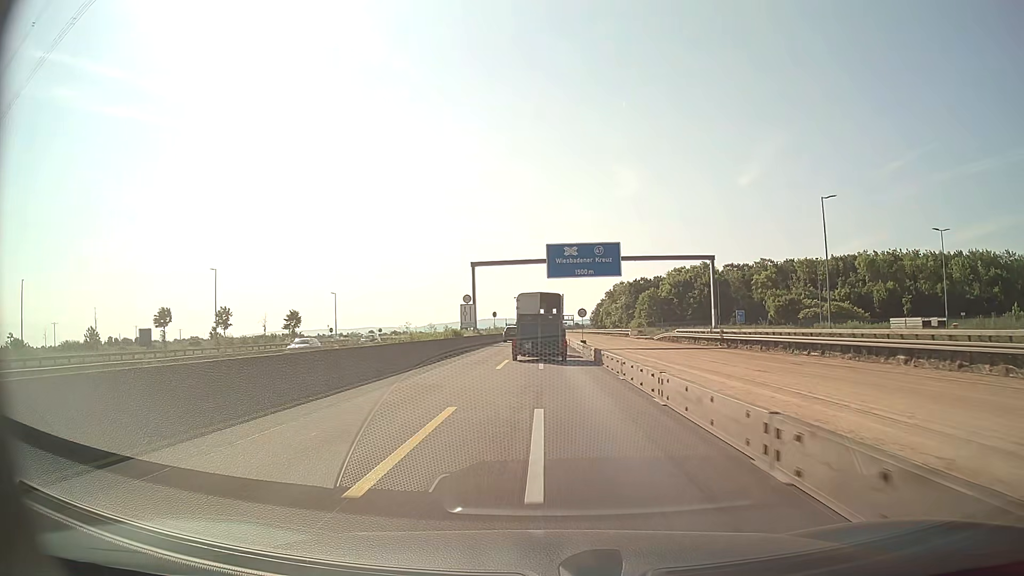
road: motorway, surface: asphalt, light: Day
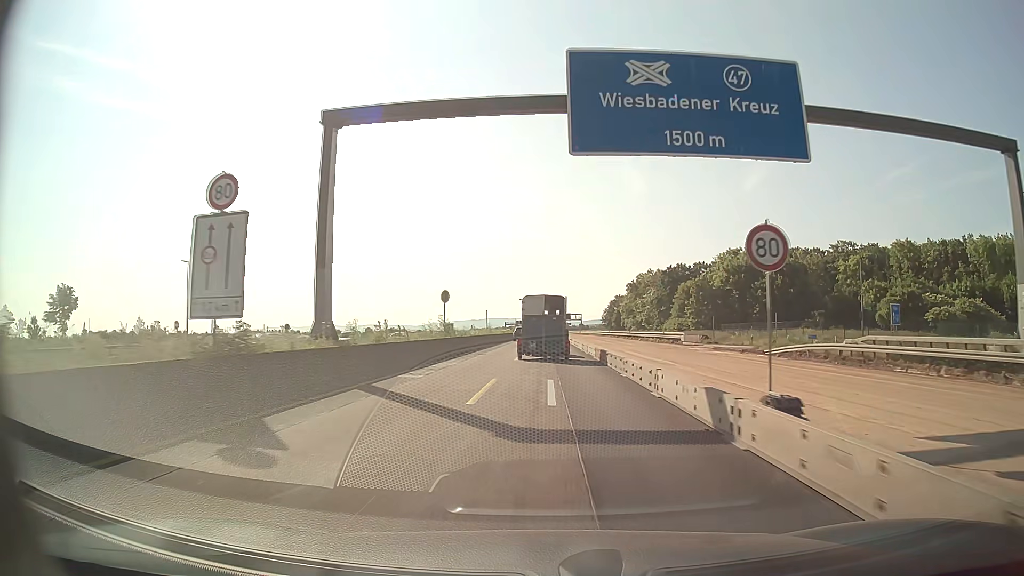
(-0.2, +46.0) m; 0°
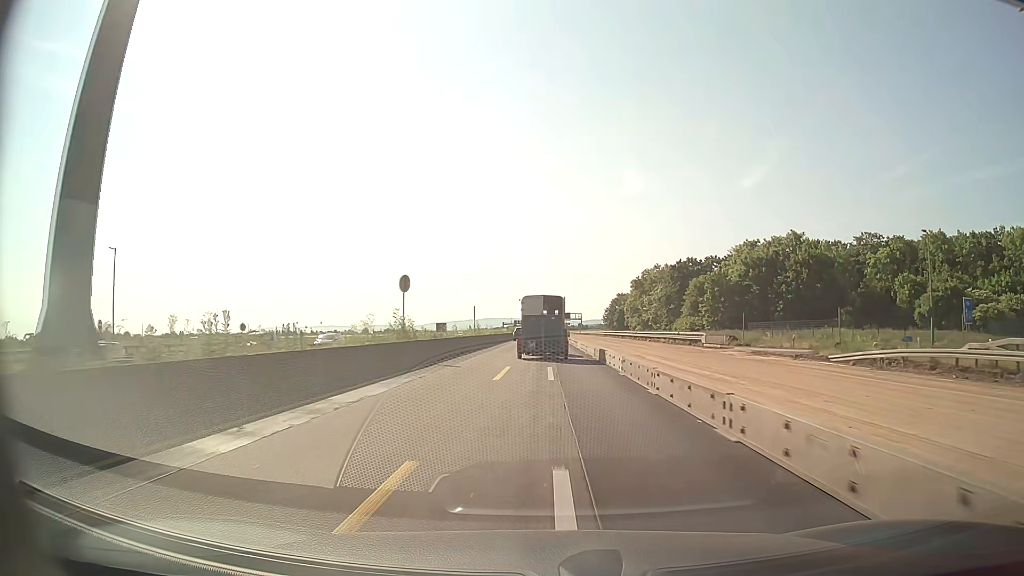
(0.0, +11.4) m; 0°
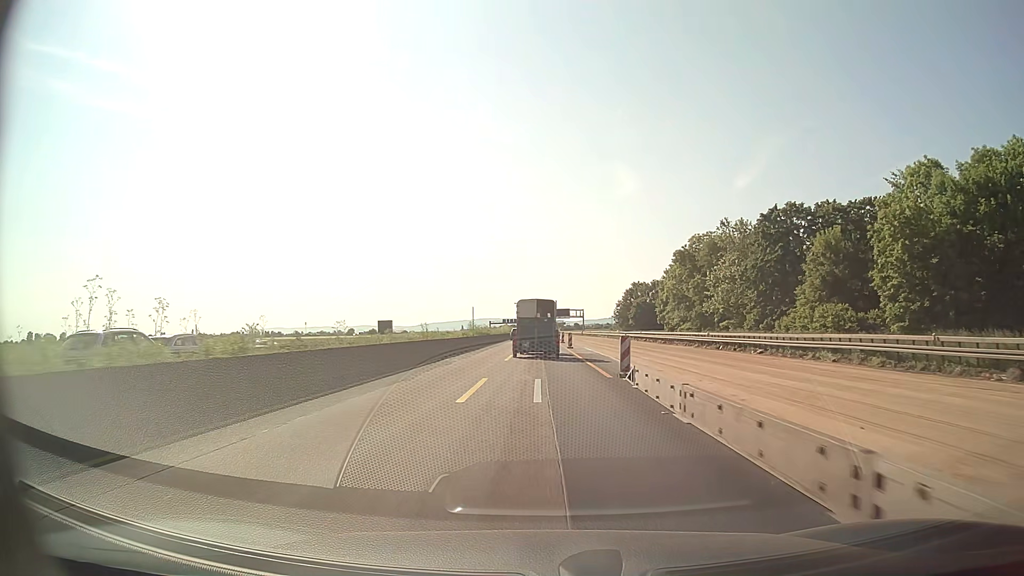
(+0.4, +58.3) m; +1°
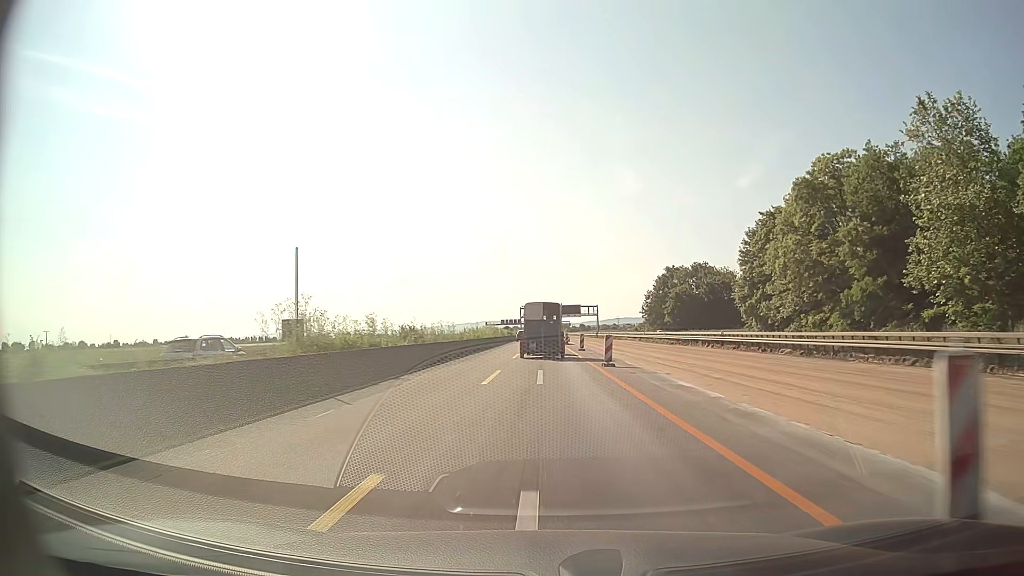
(-0.2, +48.2) m; 0°
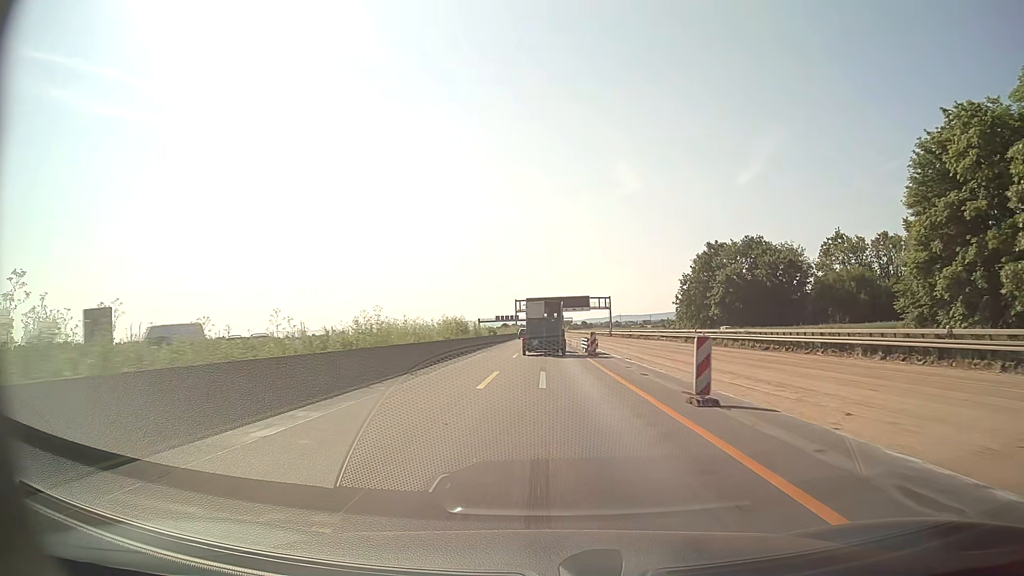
(-0.1, +36.8) m; 0°
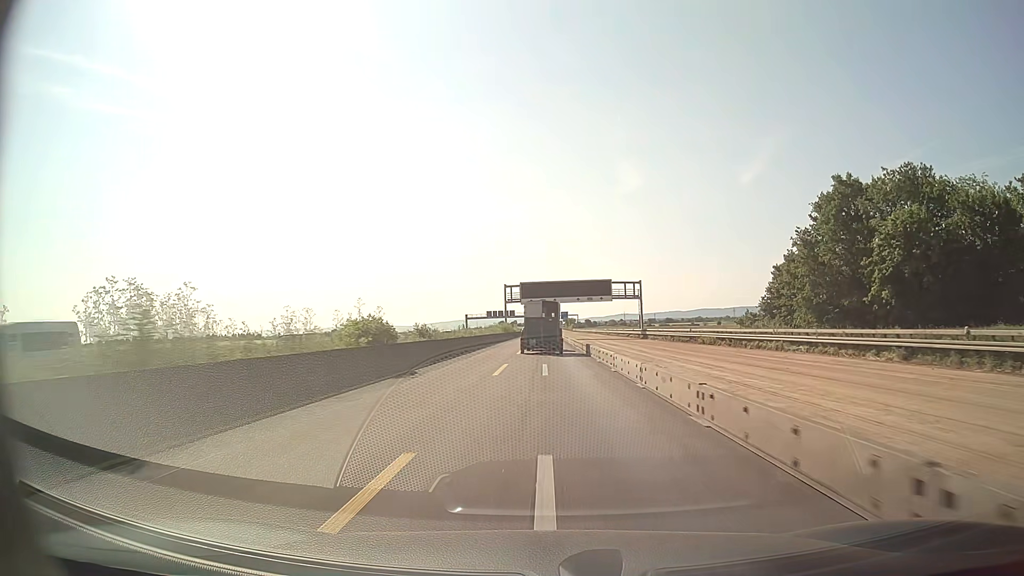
(-0.1, +49.6) m; 0°
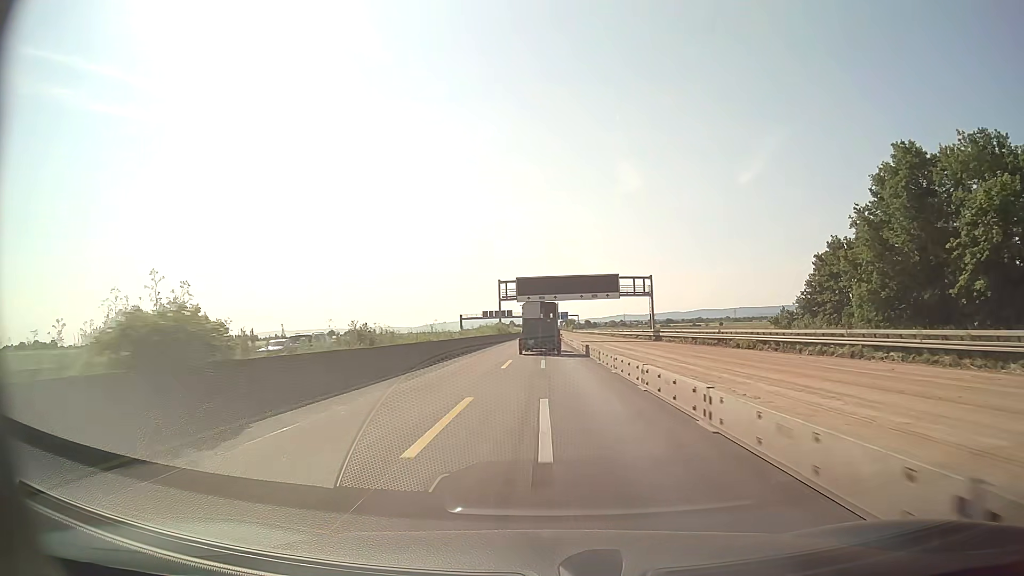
(0.0, +12.5) m; 0°
(0, +10) (0, +20) (0, +30) (0, +40) (0, +50) (0, +60) (0, +70) (0, +80) (0, +90) (0, +100) m
